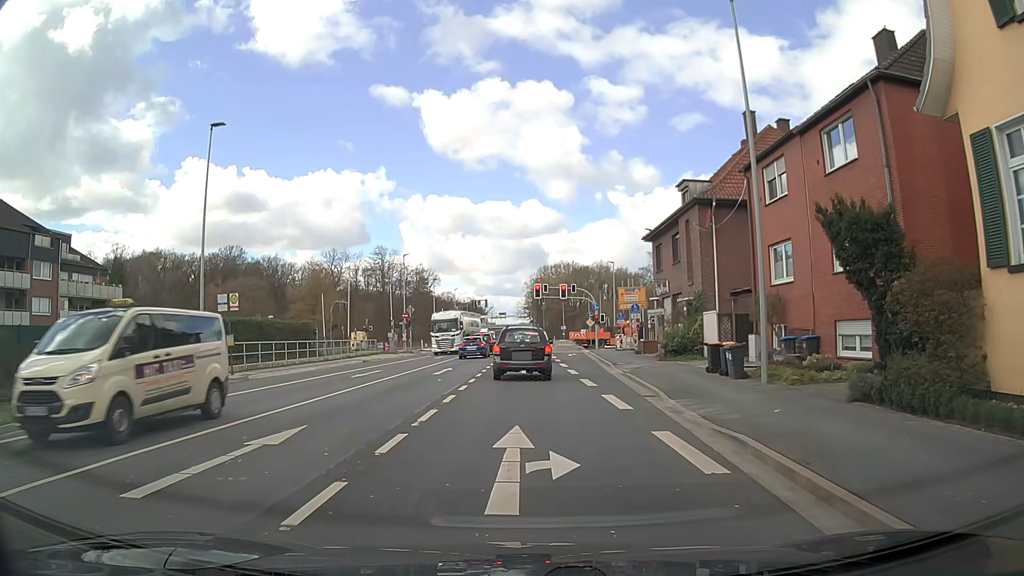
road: secondary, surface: asphalt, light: Day
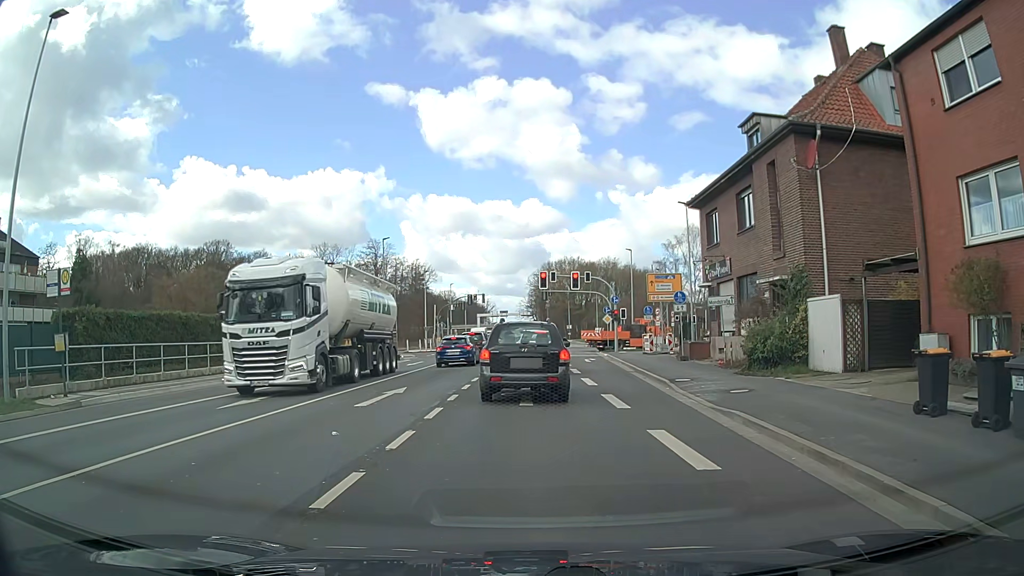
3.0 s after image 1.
(+0.2, +11.8) m; 0°
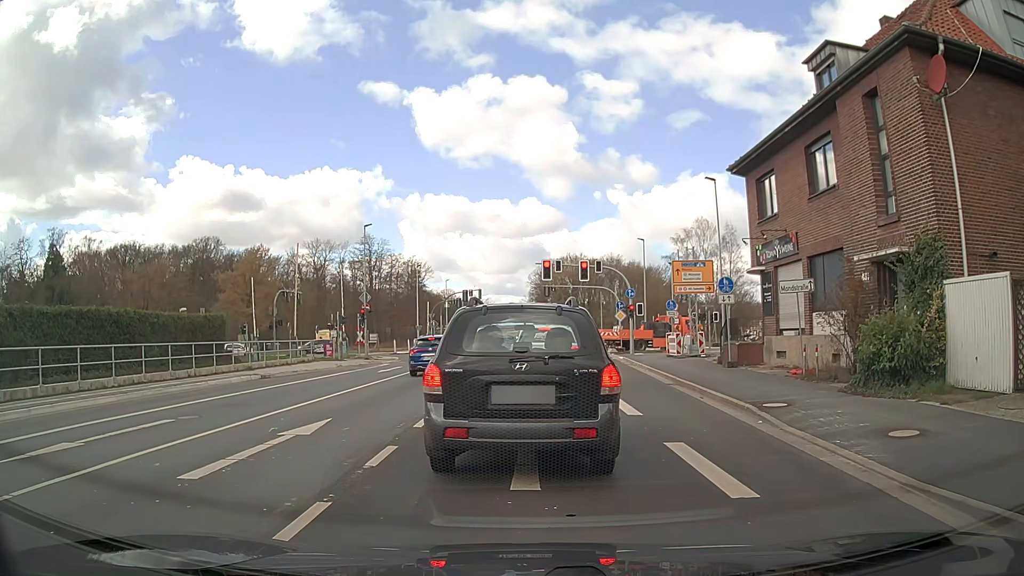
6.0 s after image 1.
(0.0, +7.1) m; +2°
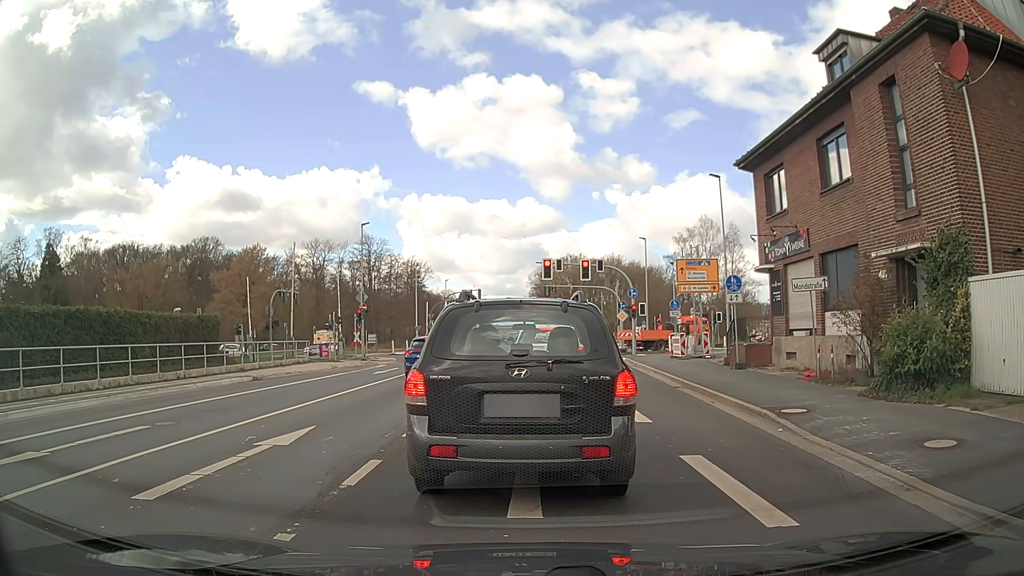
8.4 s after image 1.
(0.0, +0.9) m; 0°
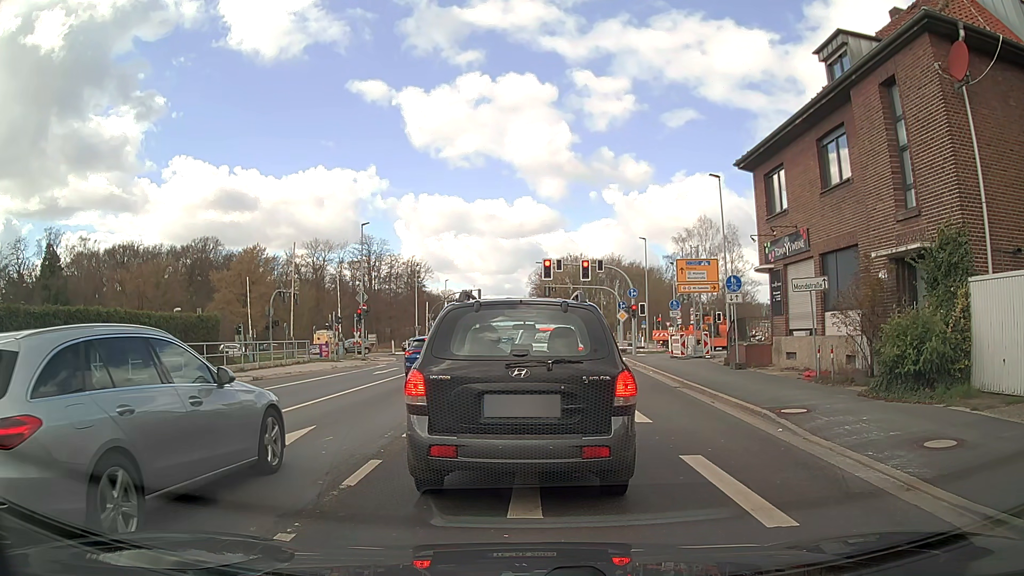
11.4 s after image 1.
(0.0, 0.0) m; 0°
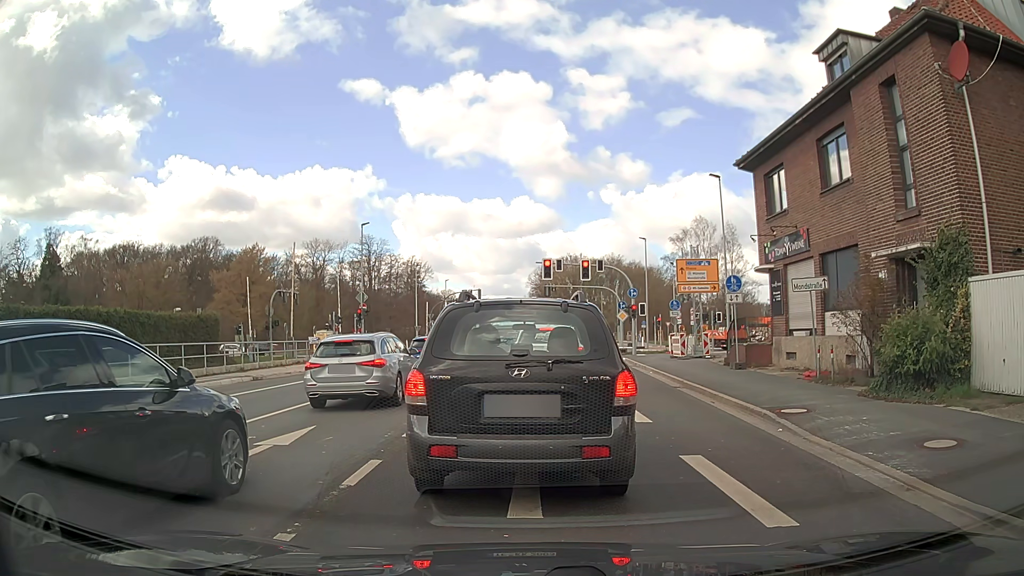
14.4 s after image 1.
(0.0, 0.0) m; 0°
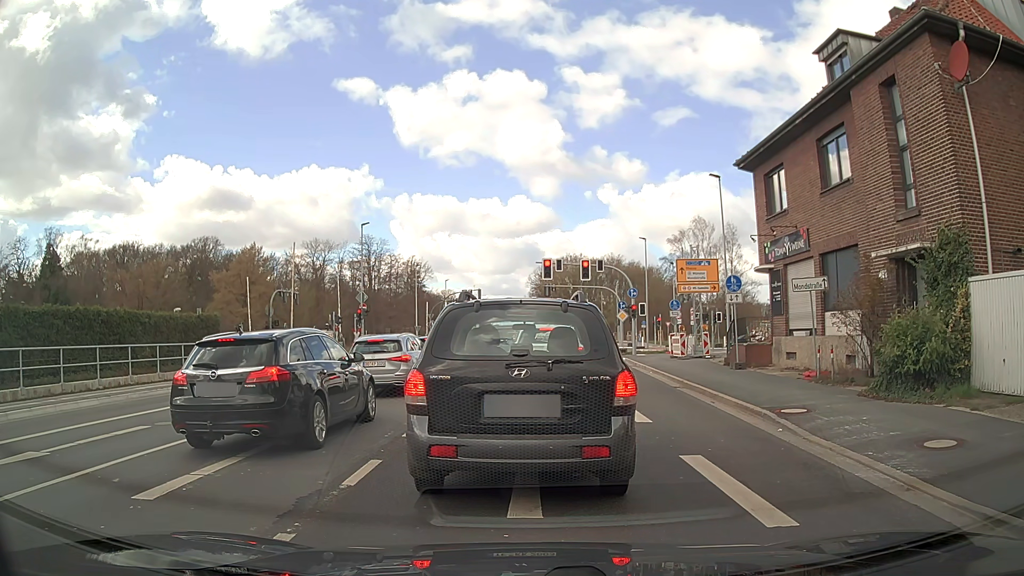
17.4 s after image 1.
(0.0, 0.0) m; 0°
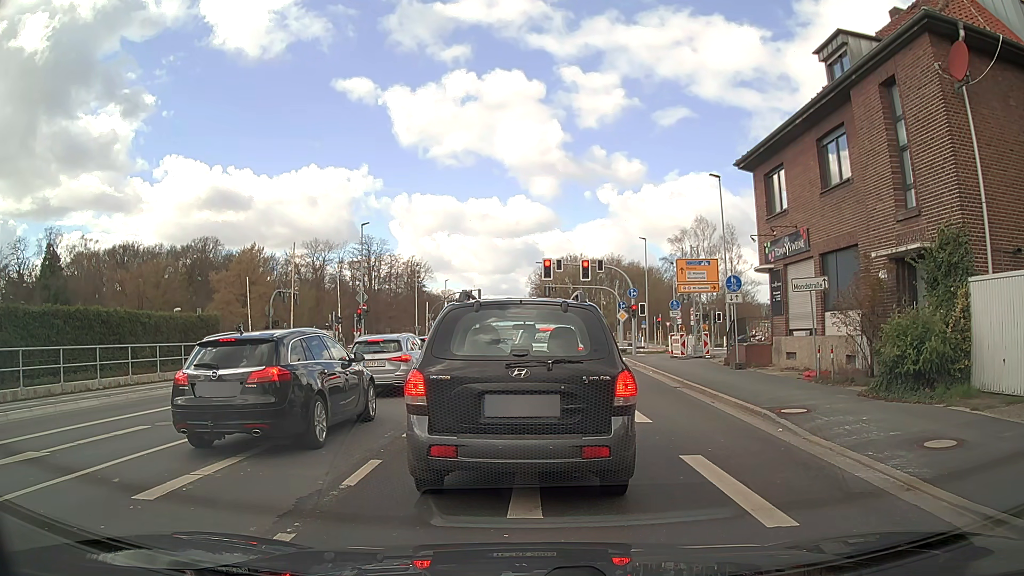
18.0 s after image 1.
(0.0, 0.0) m; 0°
(0, +10) (0, +20) (-1, +30) (-1, +40) (0, +50) (0, +60) (0, +70) (+1, +80) (+1, +90) (+1, +100) m
